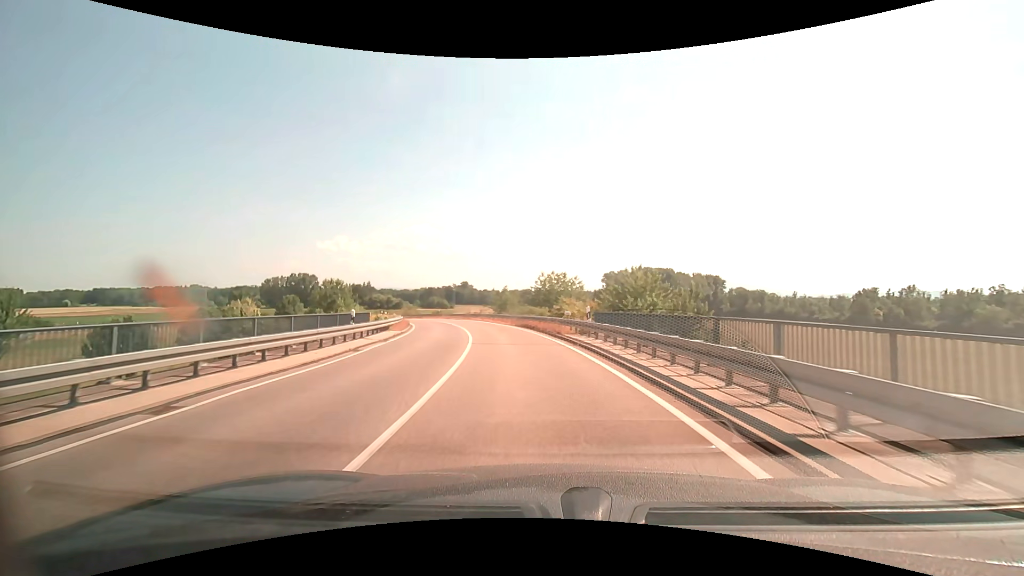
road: trunk_link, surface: asphalt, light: Day
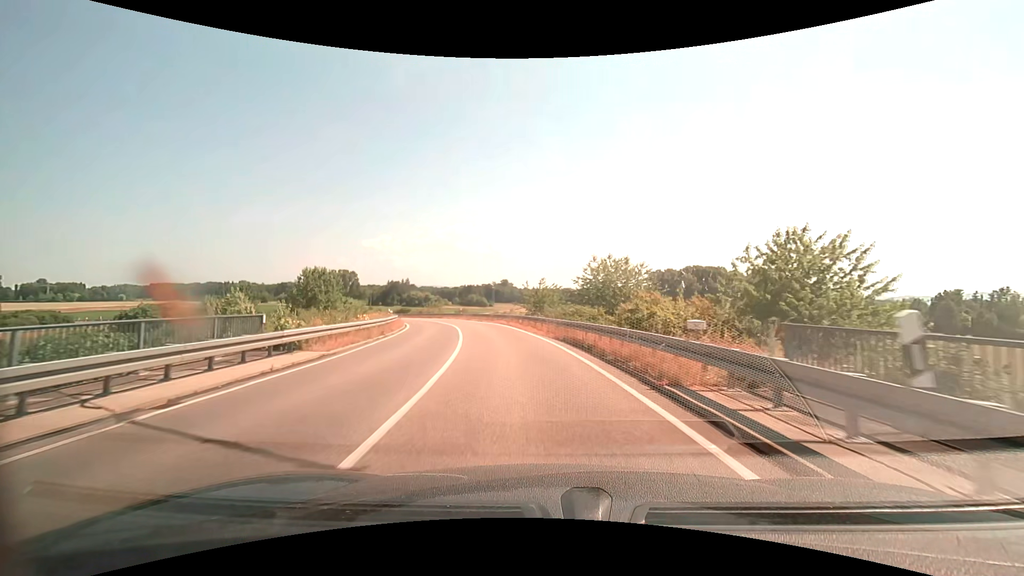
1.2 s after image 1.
(-0.6, +14.6) m; -5°
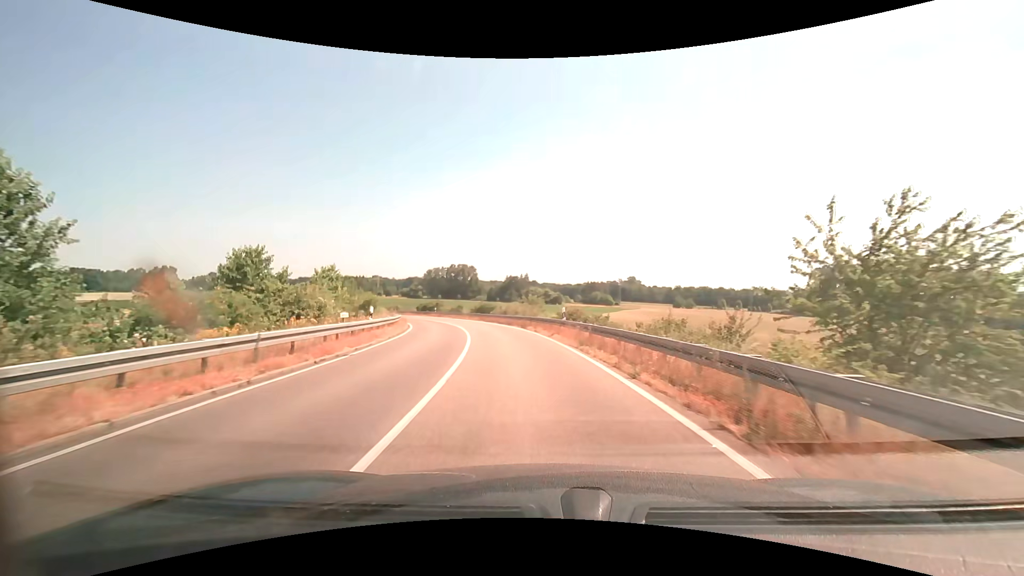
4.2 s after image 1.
(-4.7, +36.7) m; -14°
(0, +10) (-1, +20) (-3, +30) (-5, +40) (-8, +49) (-11, +59) (-16, +68) (-20, +76) (-25, +85) (-31, +93) m
